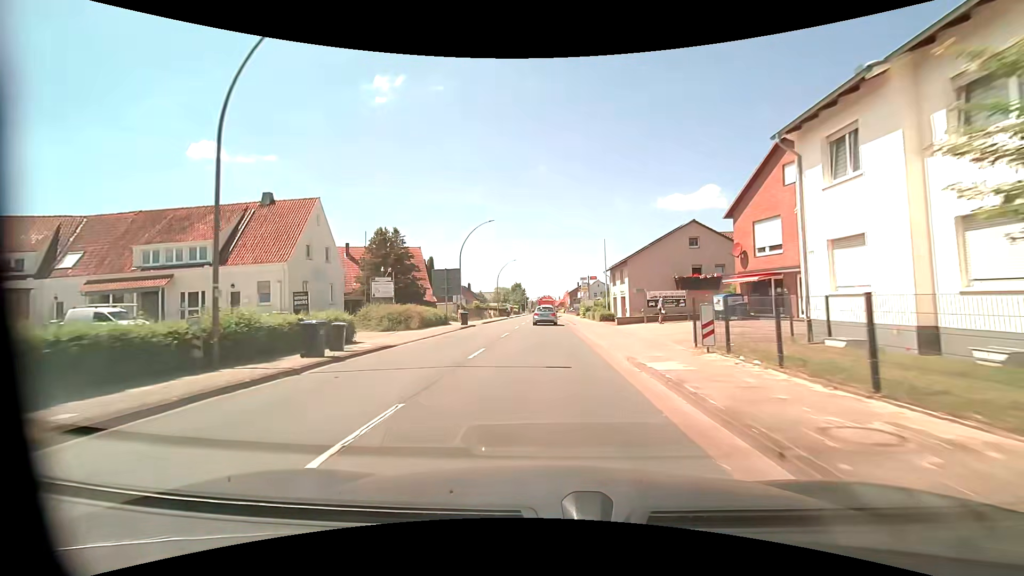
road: primary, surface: asphalt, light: Day
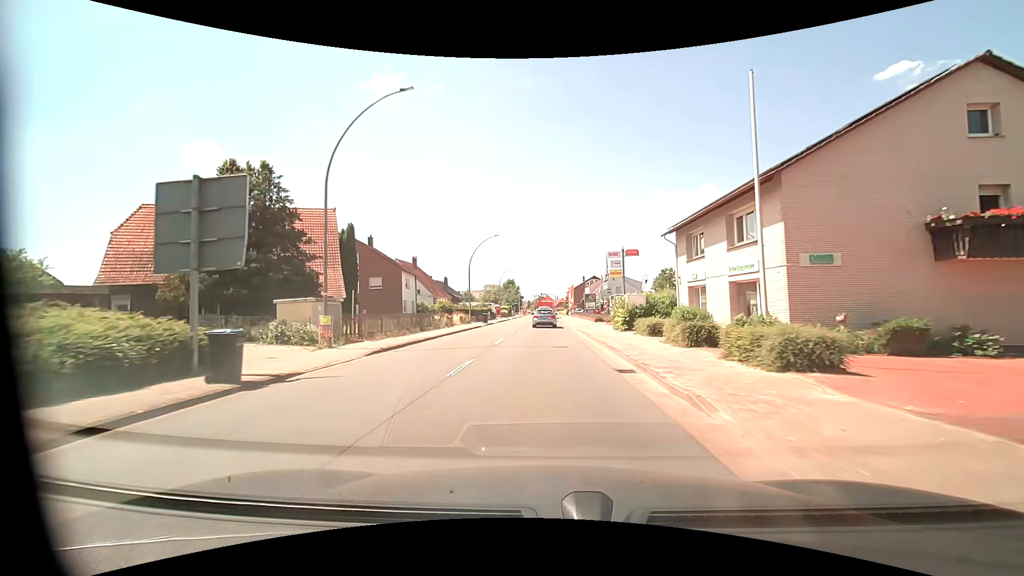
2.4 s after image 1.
(+0.1, +30.2) m; 0°
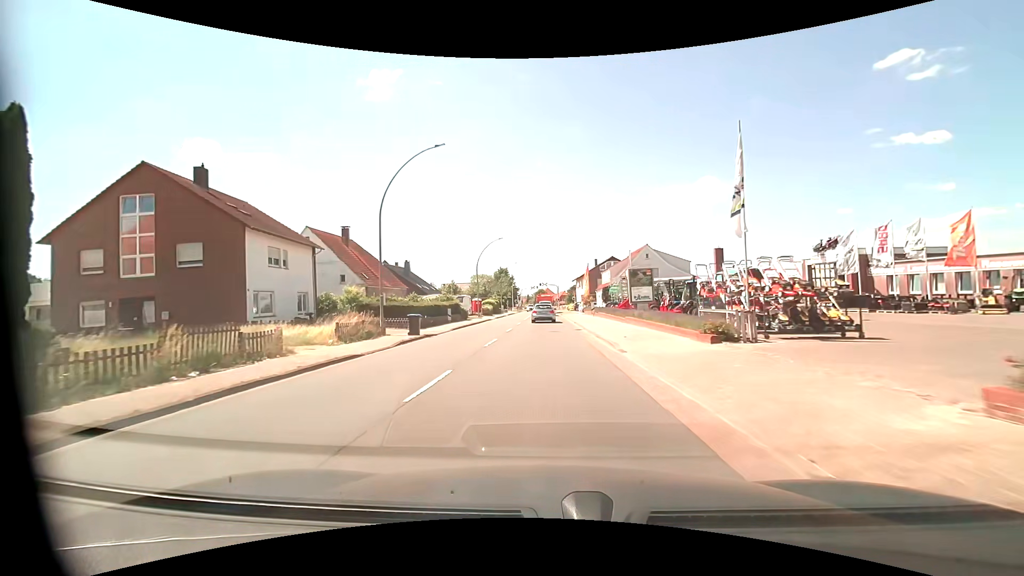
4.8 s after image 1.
(0.0, +30.6) m; 0°
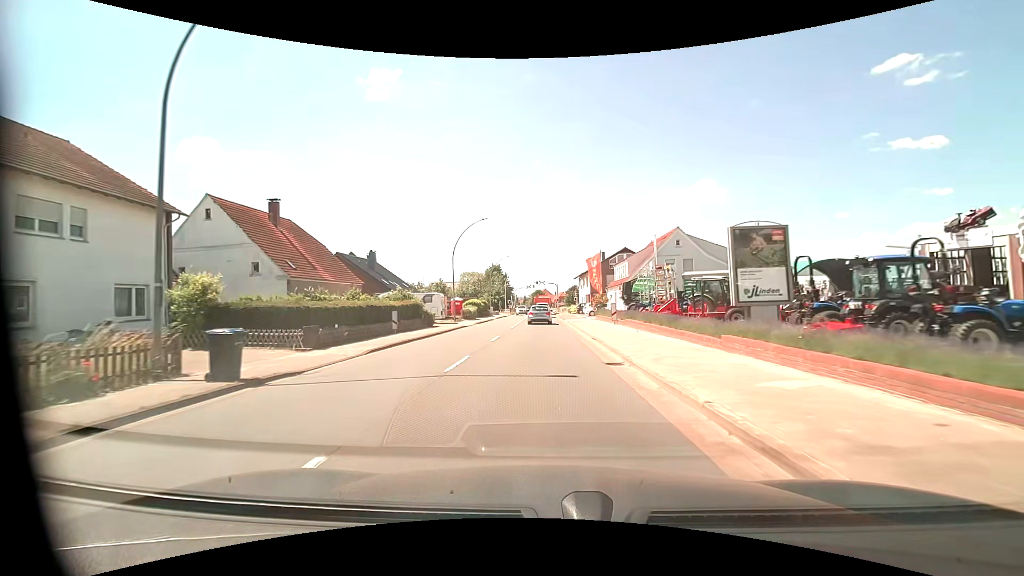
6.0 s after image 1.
(0.0, +15.0) m; 0°
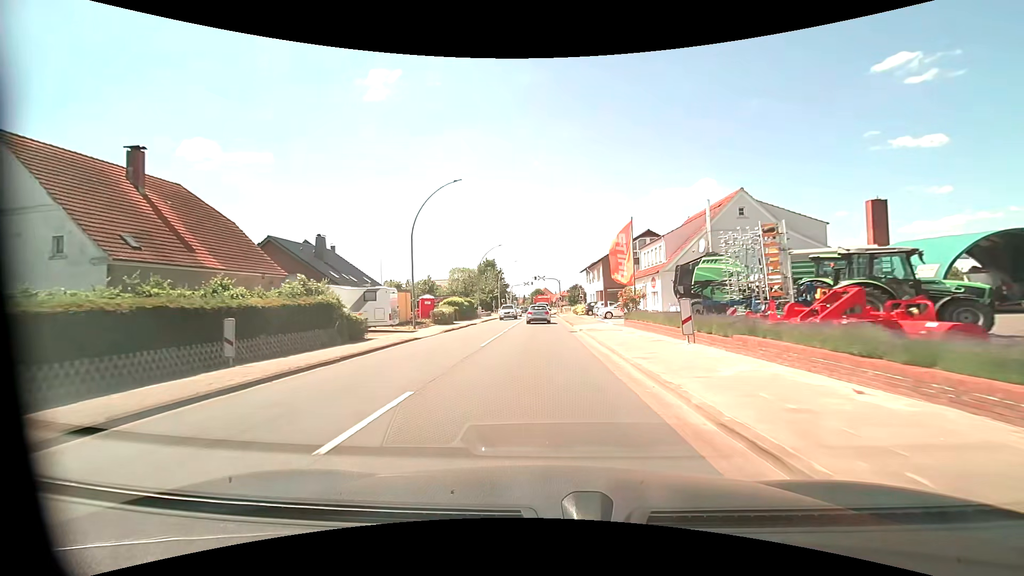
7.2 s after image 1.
(-0.1, +14.8) m; 0°
(0, +10) (0, +20) (0, +30) (0, +40) (-1, +50) (-1, +60) (-1, +70) (-1, +80) (-1, +90) (-1, +100) m
